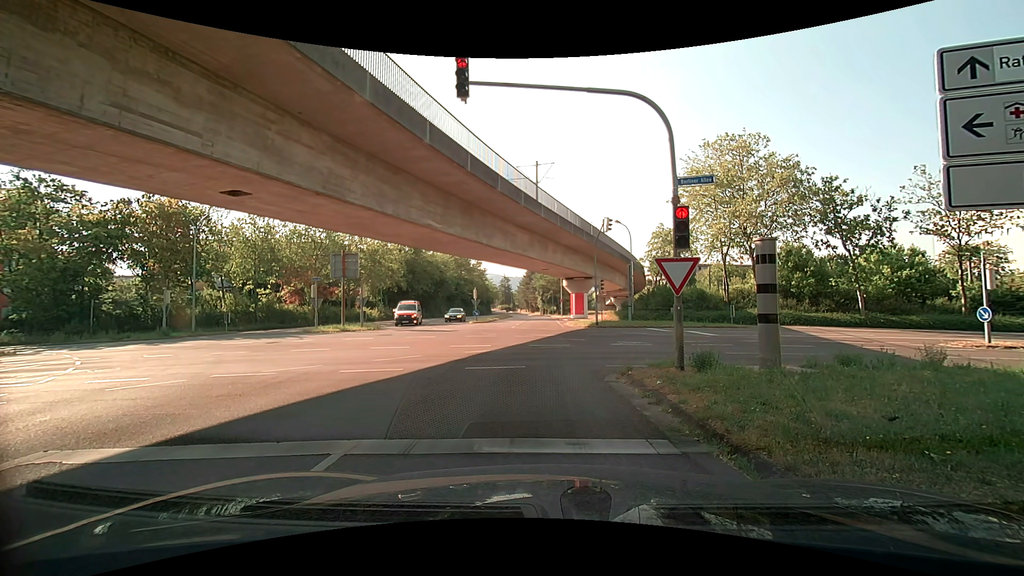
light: Day
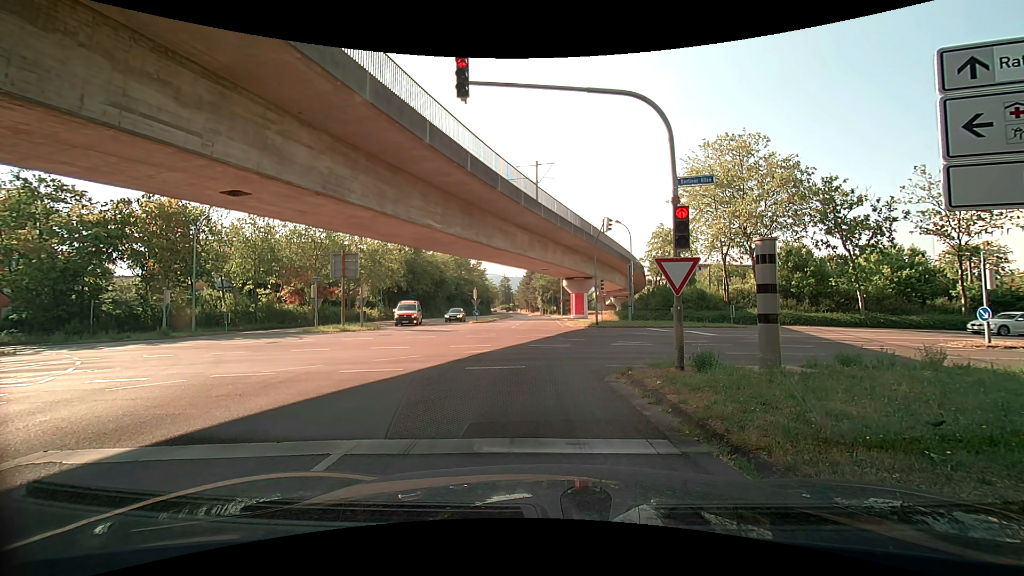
(0.0, 0.0) m; 0°
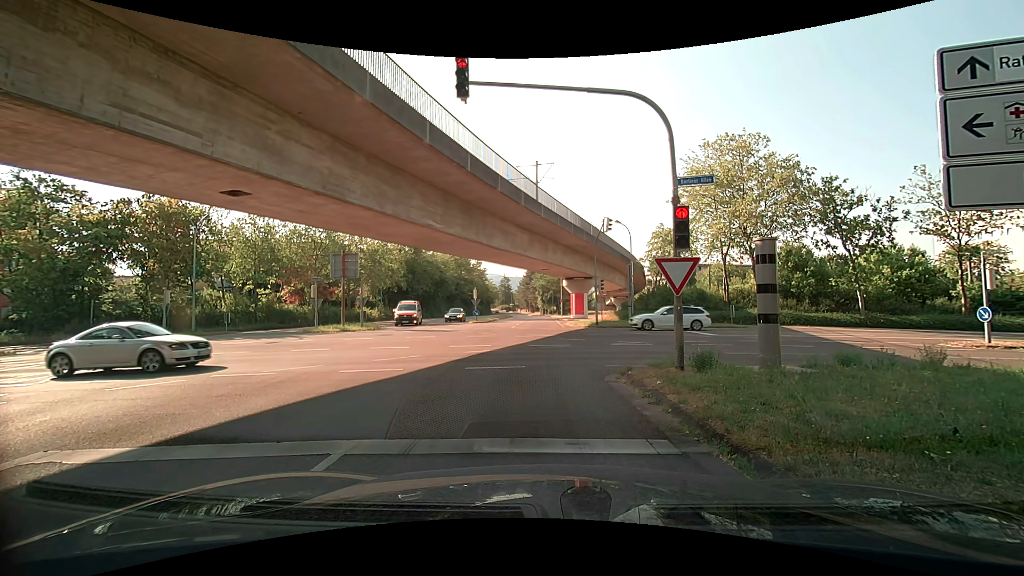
(0.0, 0.0) m; 0°
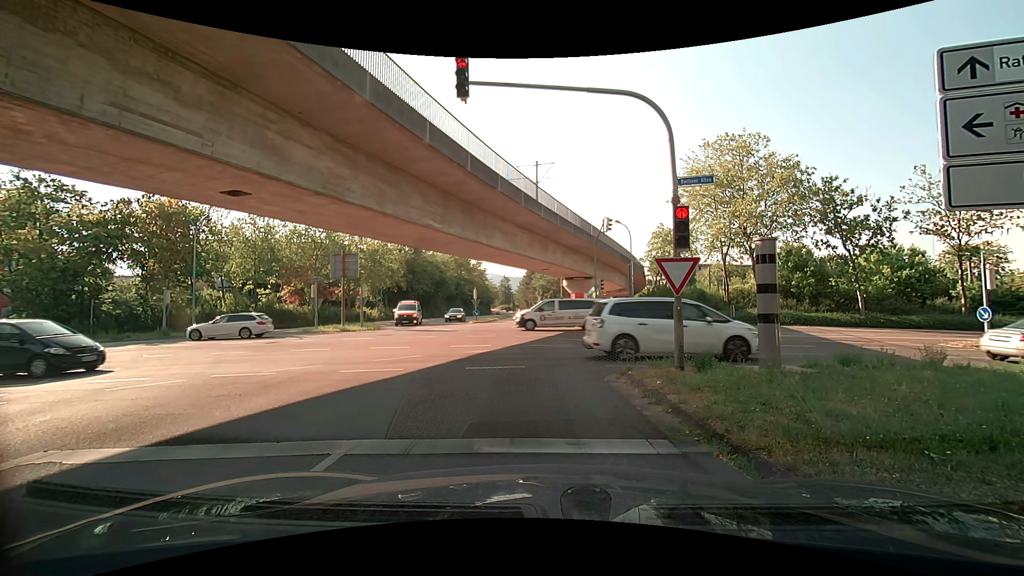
(0.0, 0.0) m; 0°
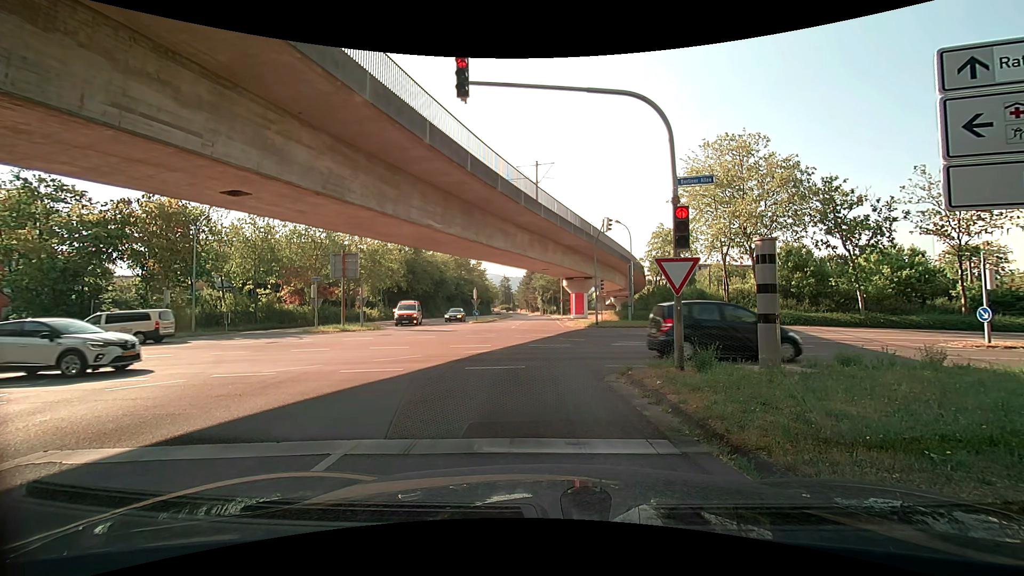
(0.0, 0.0) m; 0°
(-1, +10) (-2, +20) (-2, +30) (-2, +40) (-3, +50) (-3, +60) (-4, +70) (-5, +80) (-5, +90) (-6, +100) m
